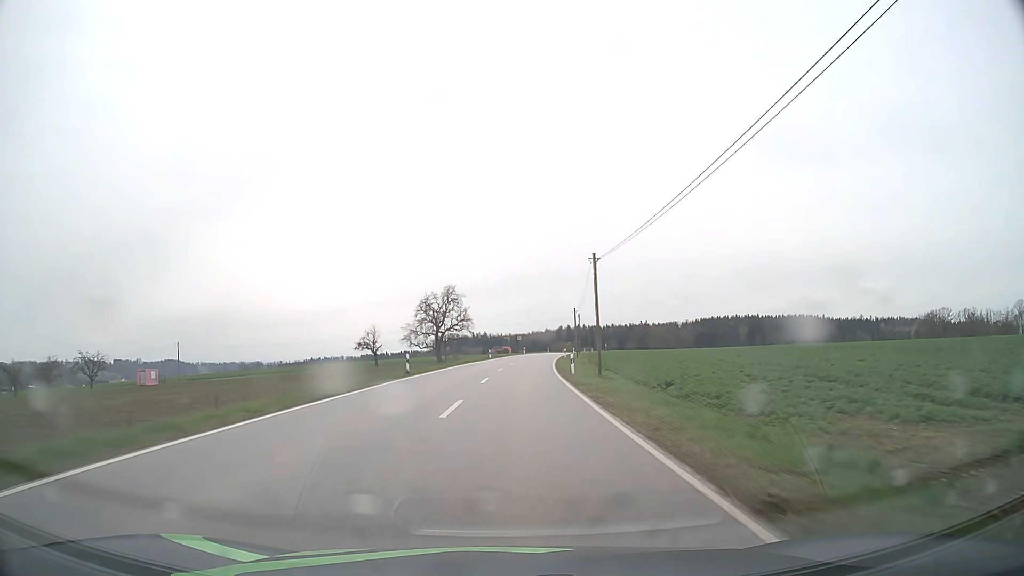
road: secondary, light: Day
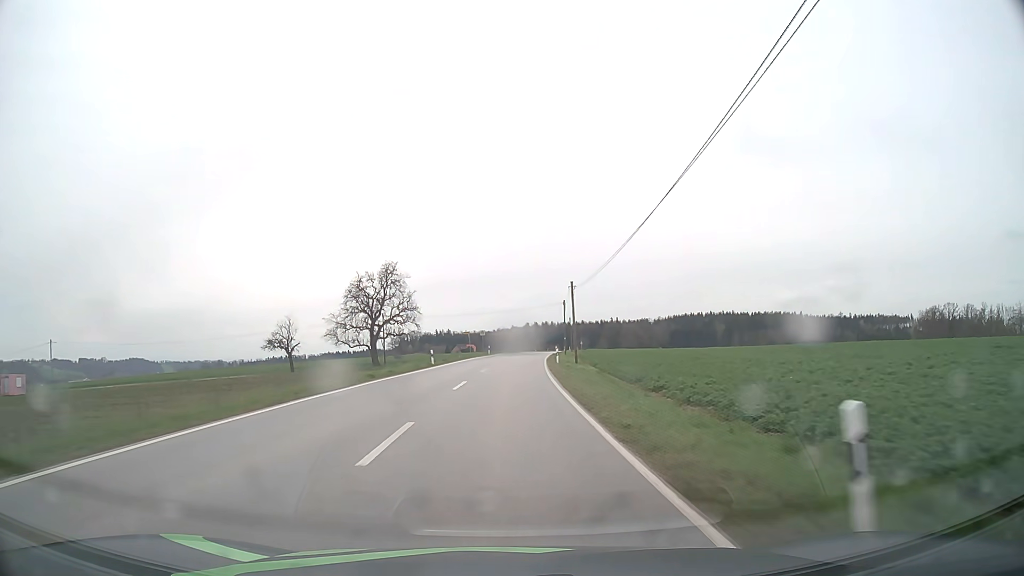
(+0.9, +28.7) m; +3°
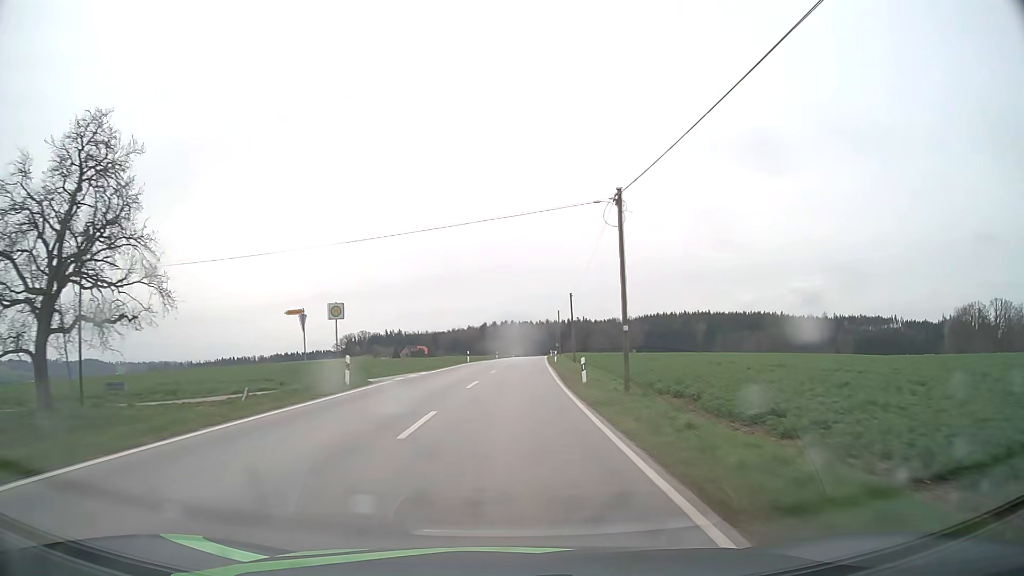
(+1.9, +57.7) m; +4°
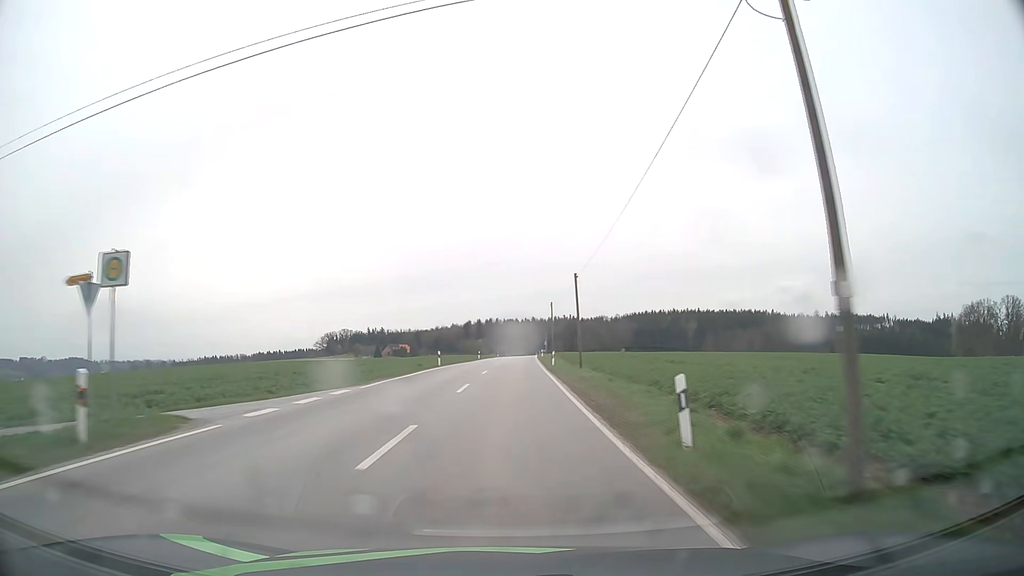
(+0.1, +14.5) m; +1°
(0, +10) (0, +20) (0, +30) (+1, +40) (+1, +50) (+1, +60) (+2, +70) (+2, +80) (+2, +90) (+3, +100) m
